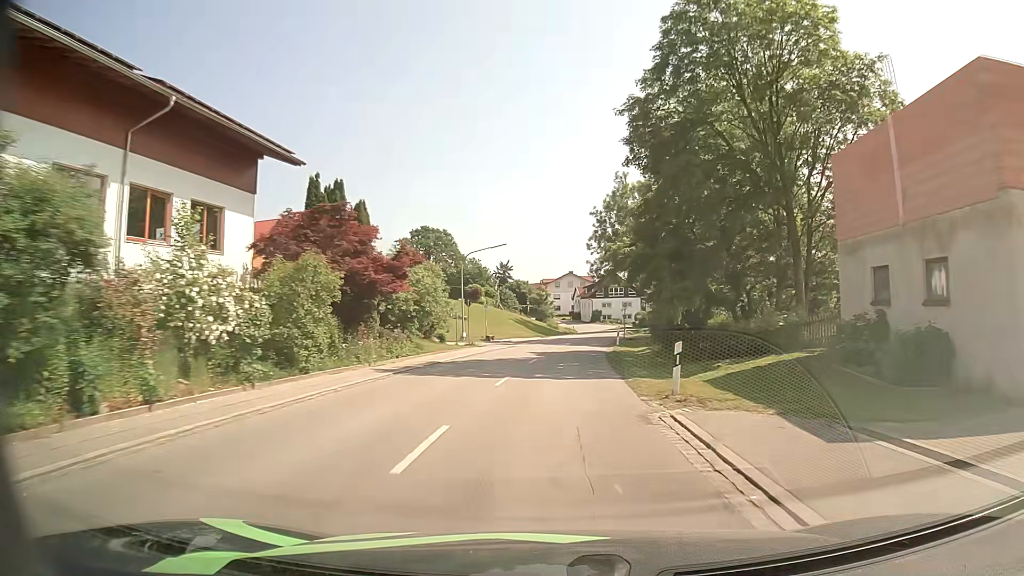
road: secondary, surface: asphalt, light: Day
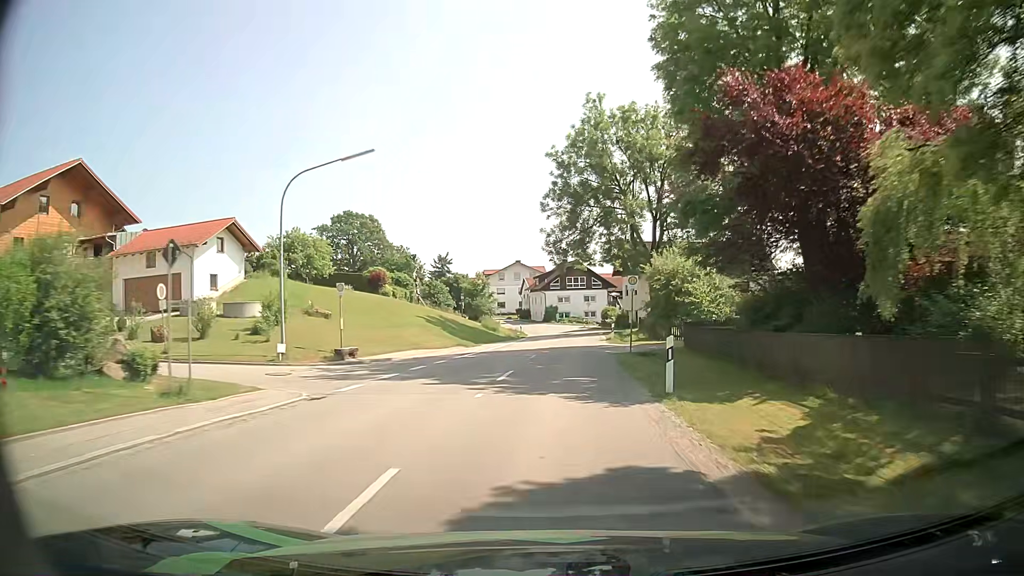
(+1.0, +29.7) m; +4°
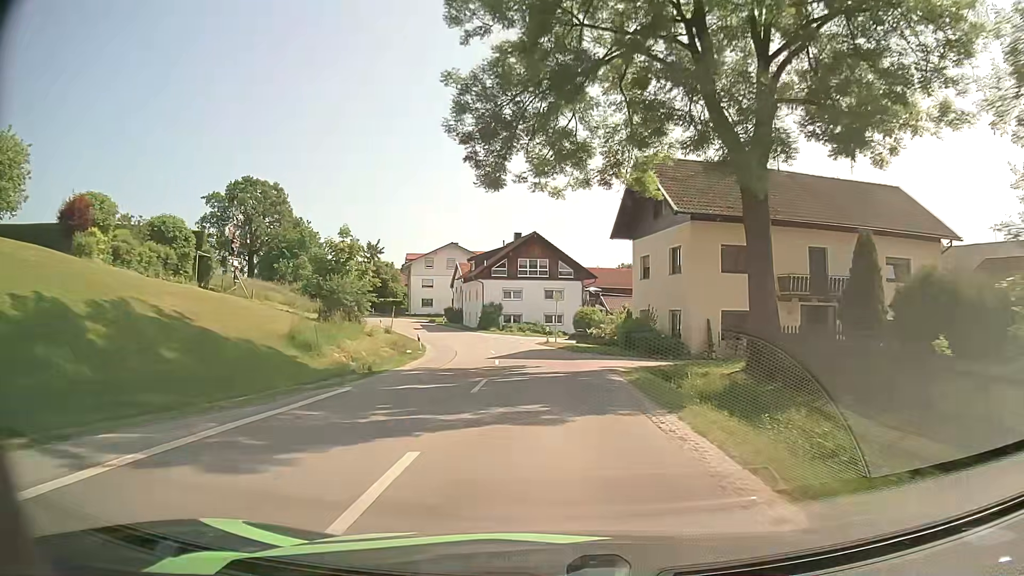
(+1.9, +38.5) m; +5°
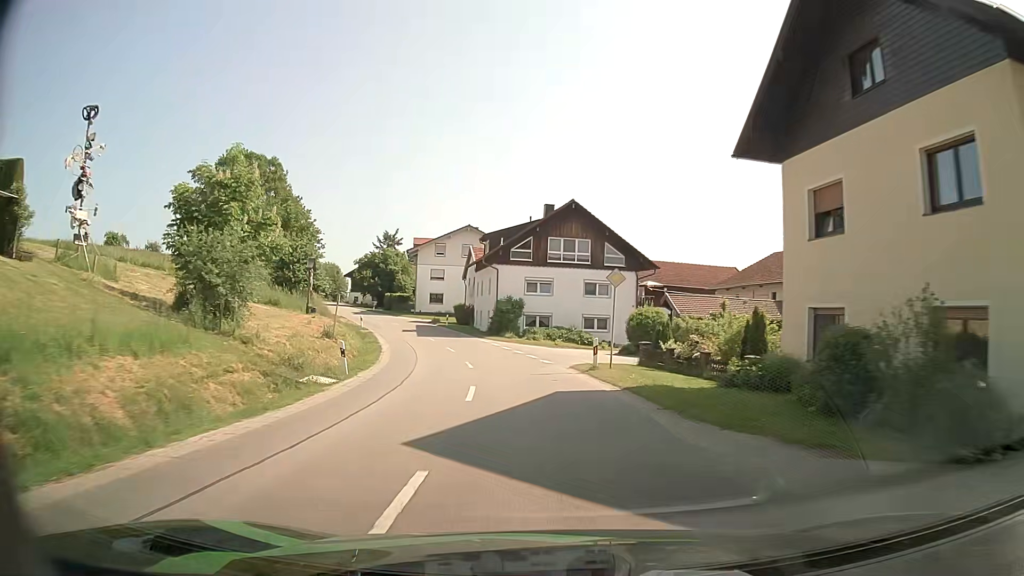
(-0.5, +18.7) m; -3°
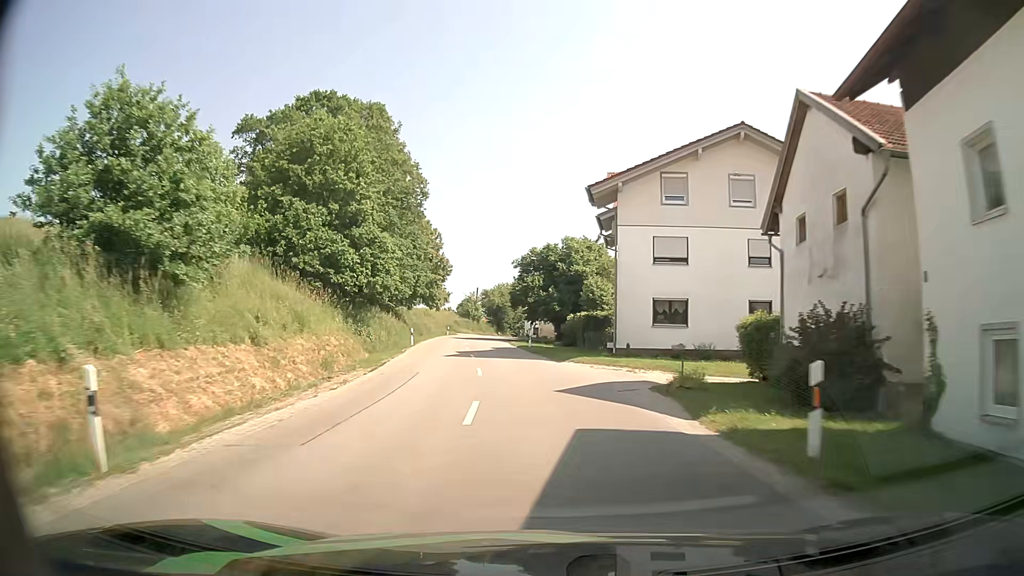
(-8.0, +47.7) m; -18°
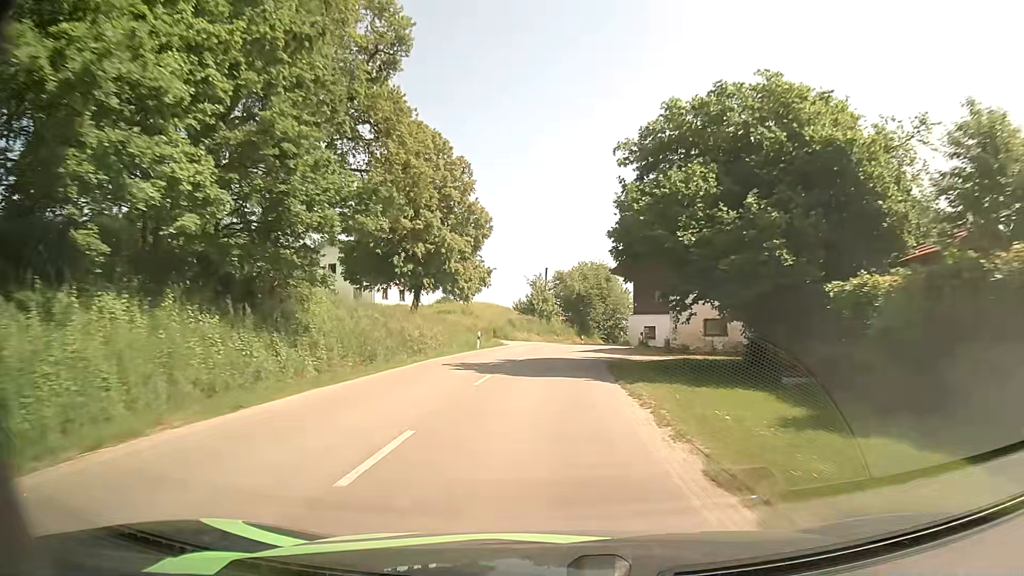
(-3.1, +40.0) m; -7°
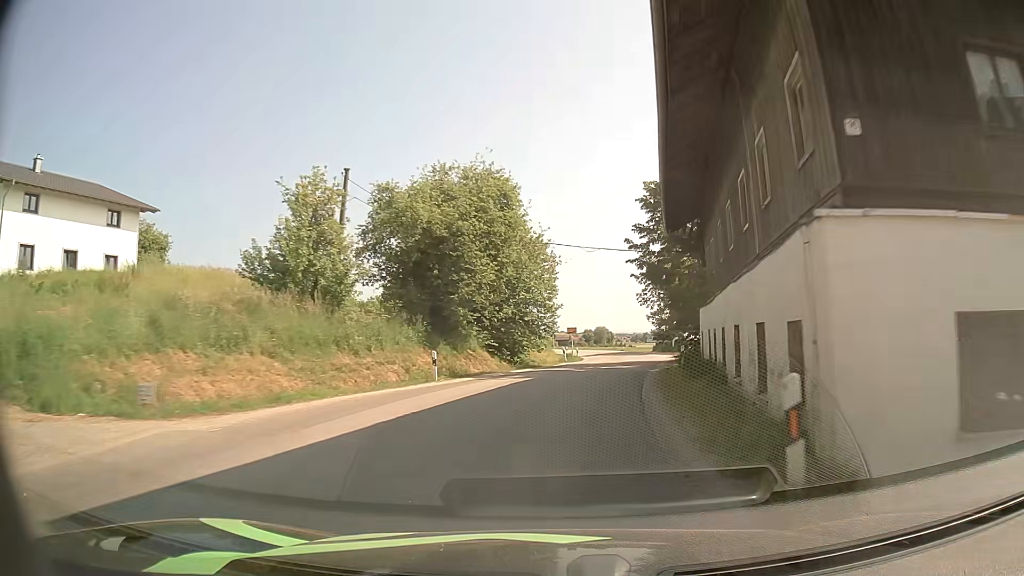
(+2.3, +45.9) m; +10°
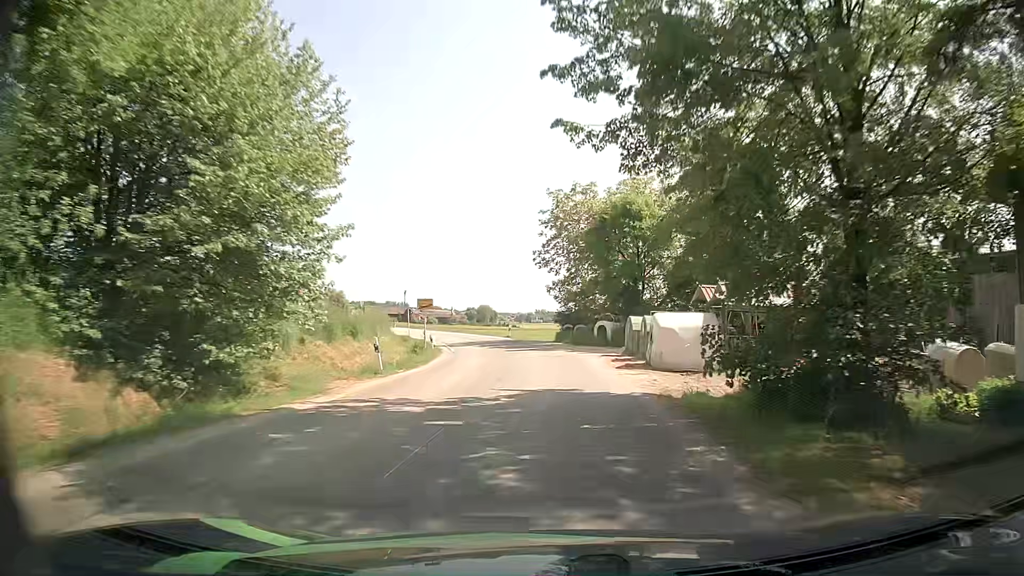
(+2.3, +26.0) m; +10°
(0, +10) (0, +20) (0, +30) (-2, +40) (-4, +50) (-6, +59) (-9, +69) (-13, +78) (-16, +88) (-20, +97) m
